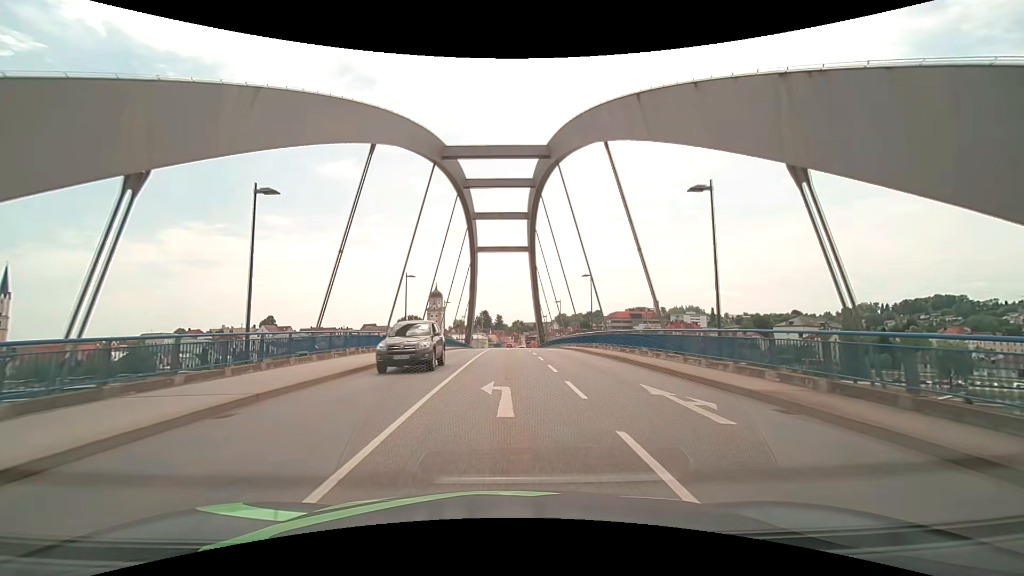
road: secondary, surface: asphalt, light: Day
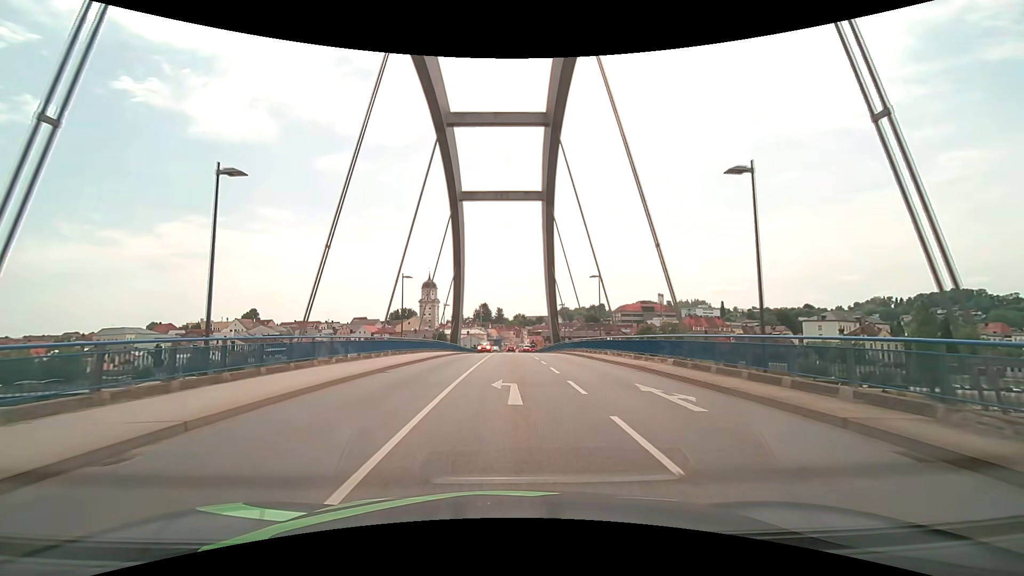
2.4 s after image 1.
(-0.1, +28.5) m; 0°
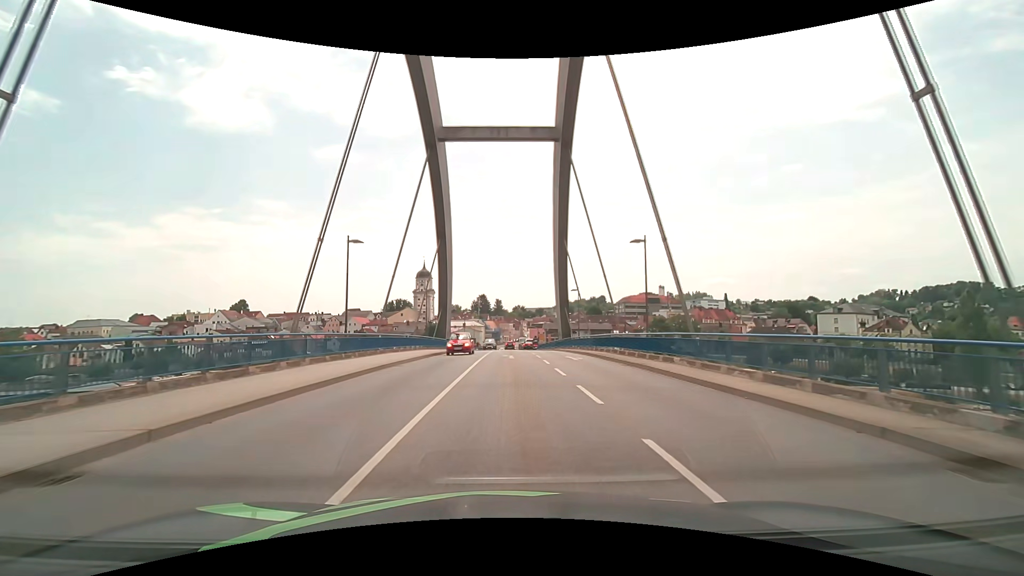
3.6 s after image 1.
(0.0, +13.7) m; 0°
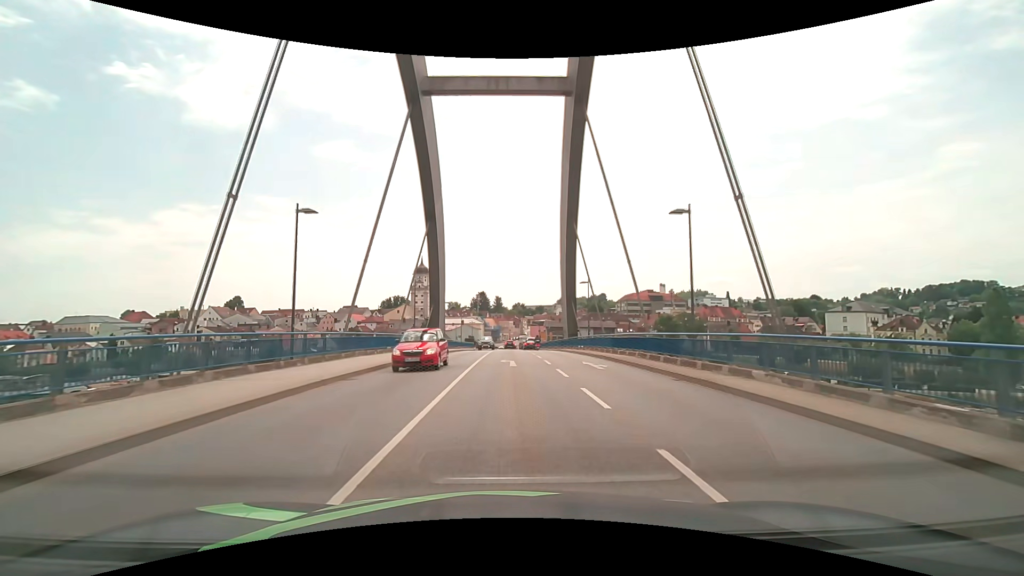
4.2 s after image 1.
(0.0, +6.5) m; 0°
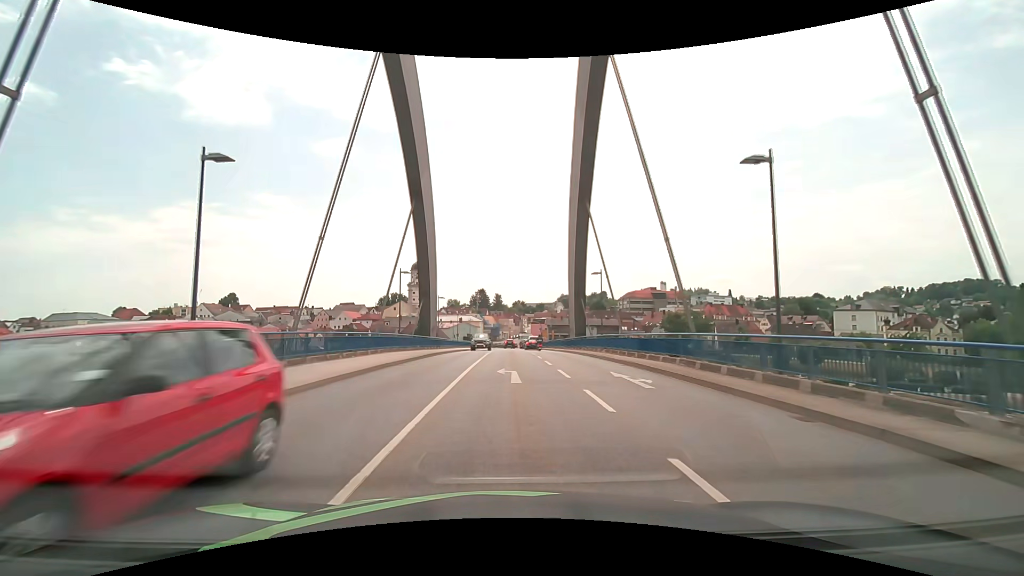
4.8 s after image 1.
(0.0, +6.3) m; 0°
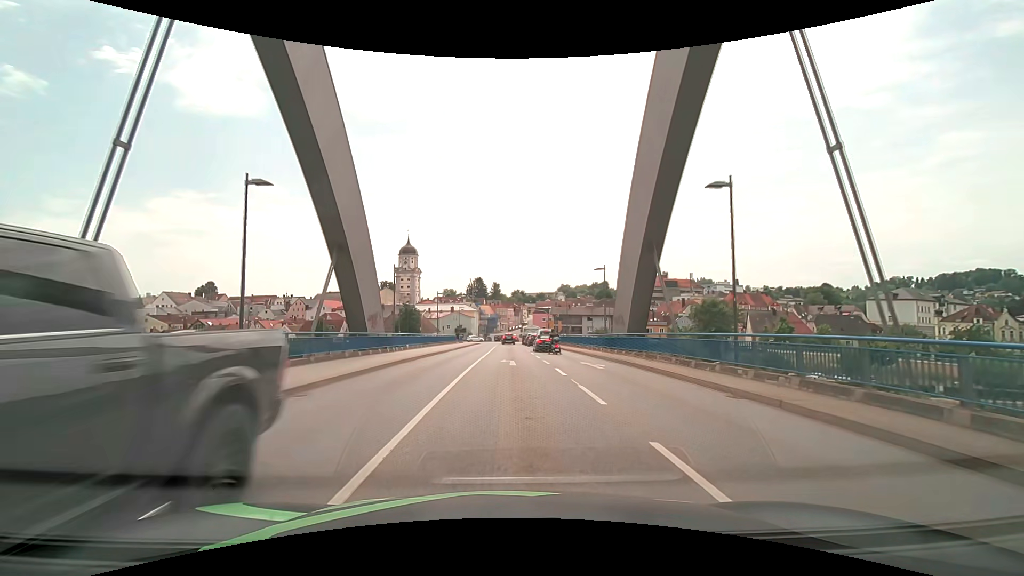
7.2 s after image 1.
(+0.1, +23.2) m; 0°
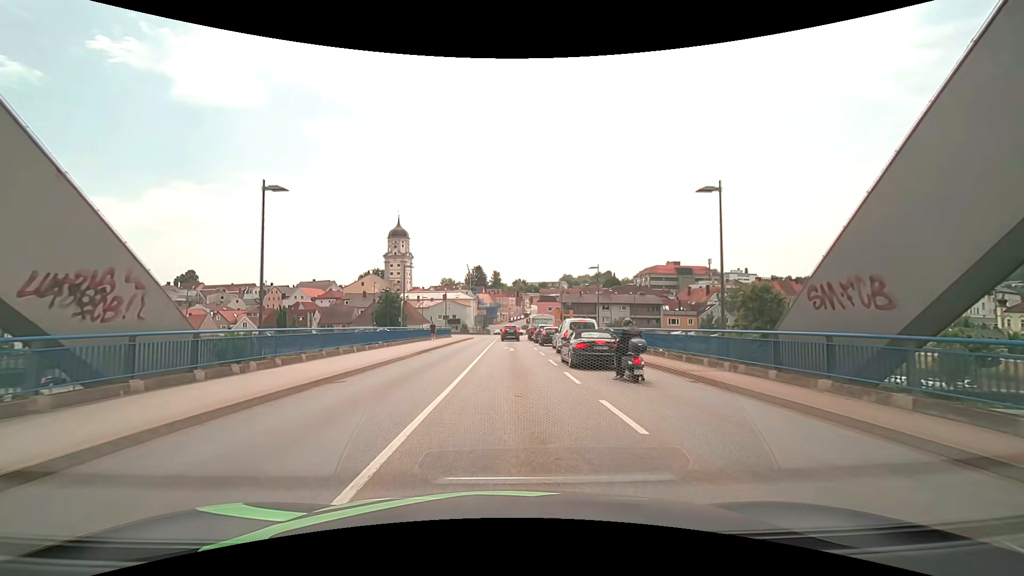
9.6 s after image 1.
(+0.1, +20.4) m; 0°
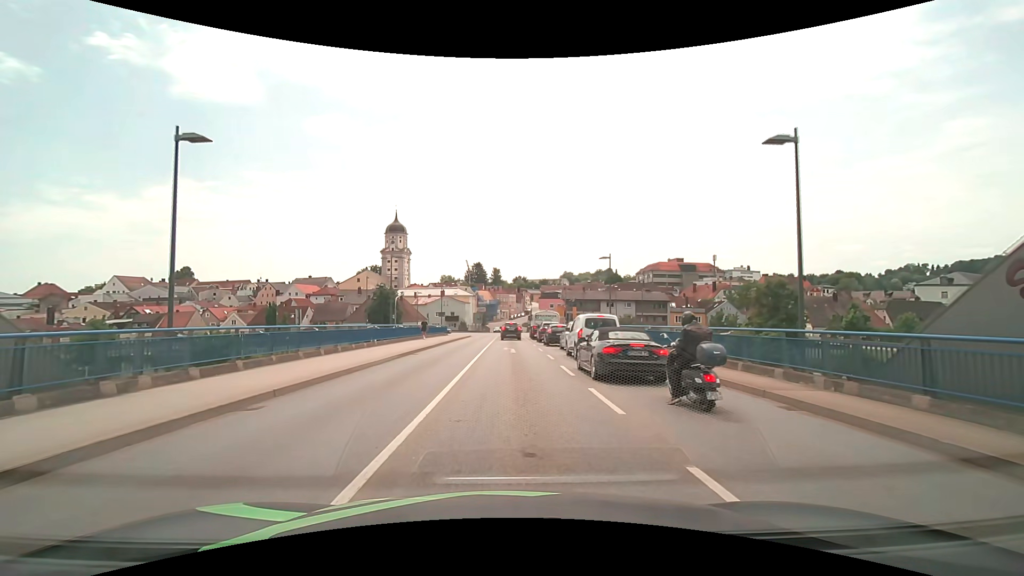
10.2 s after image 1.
(0.0, +4.6) m; 0°
